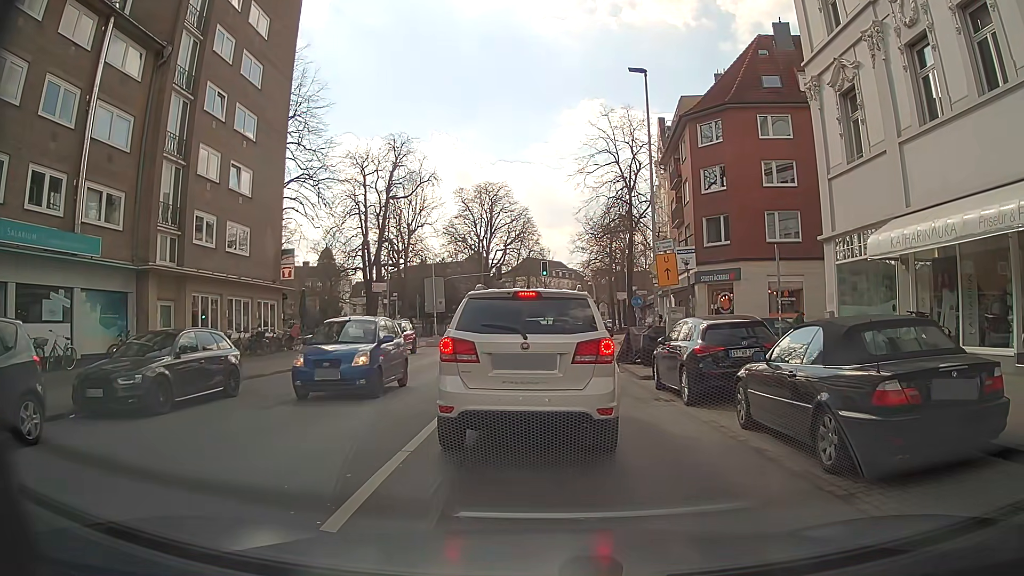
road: secondary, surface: asphalt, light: Day
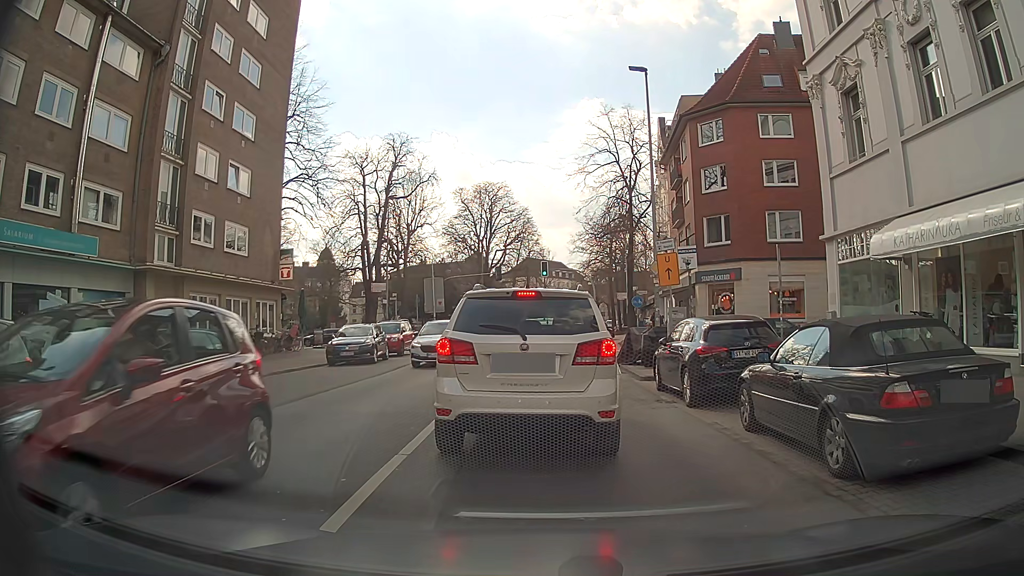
(0.0, +0.2) m; 0°
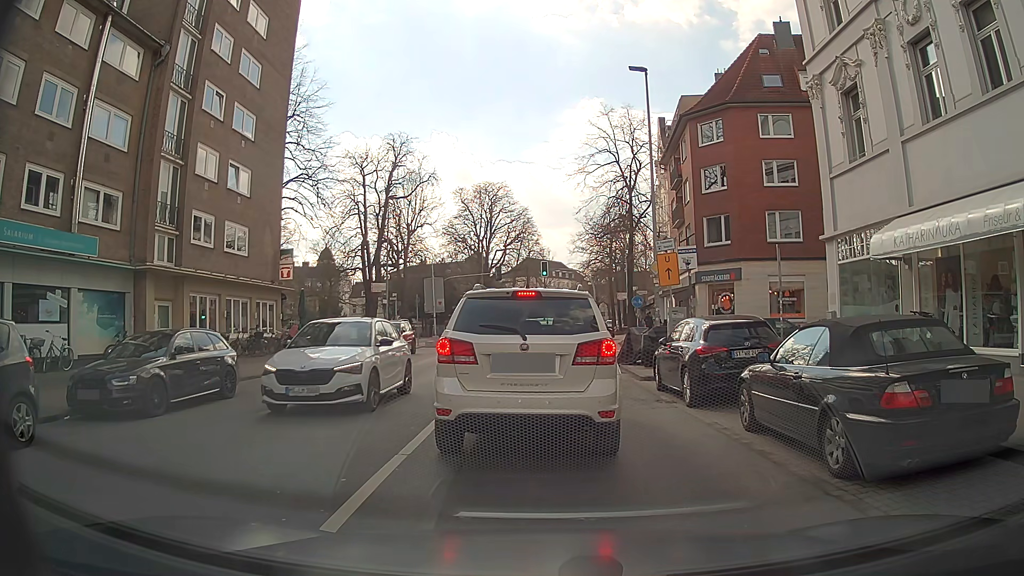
(0.0, 0.0) m; 0°
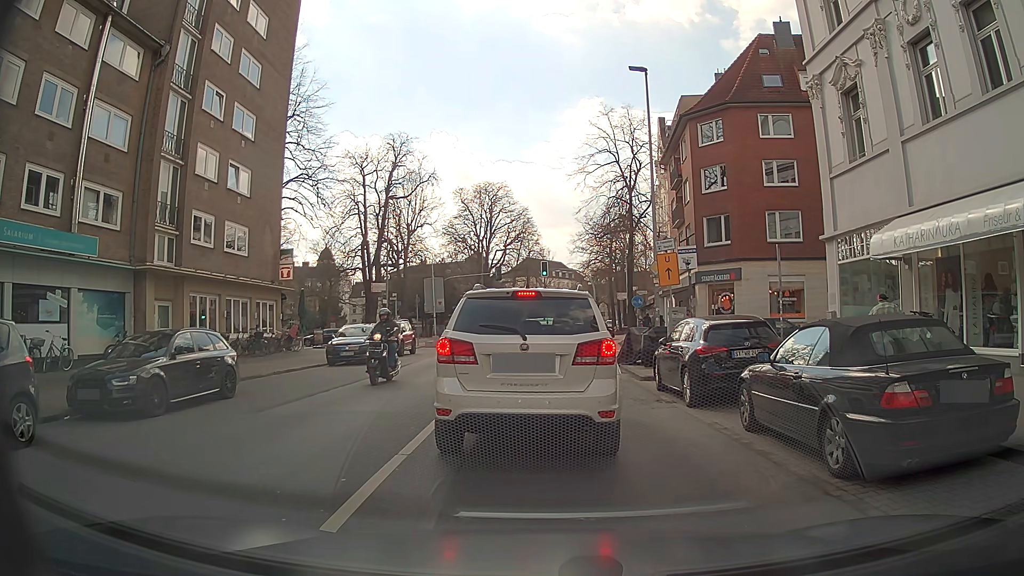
(0.0, 0.0) m; 0°
